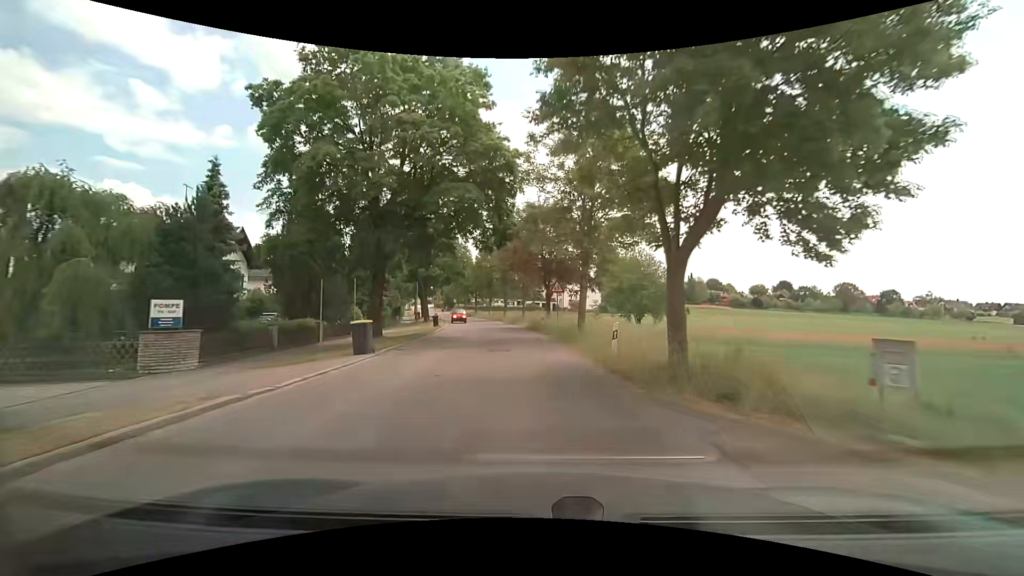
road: unclassified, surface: asphalt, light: Day
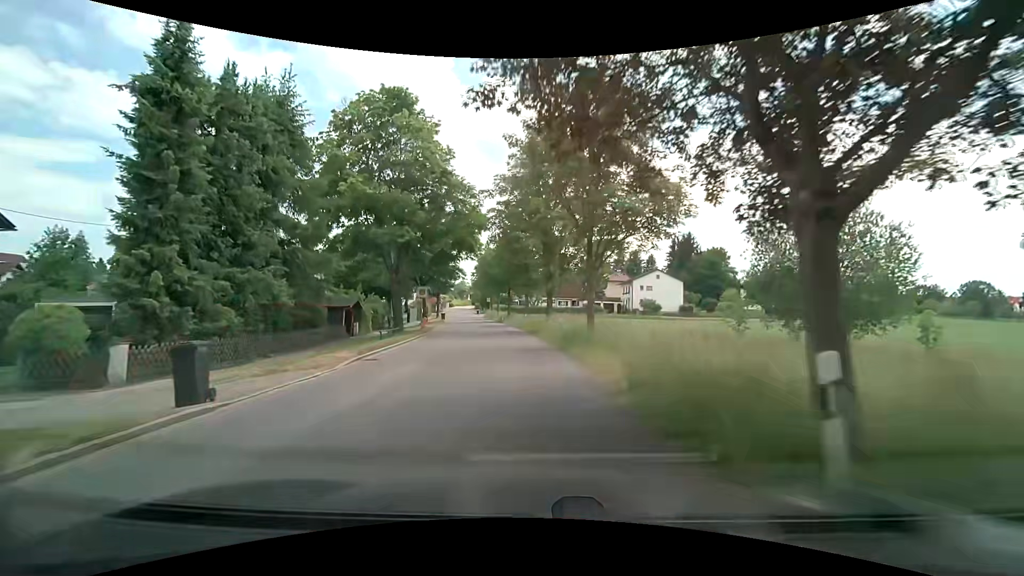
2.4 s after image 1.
(-1.3, +29.5) m; -7°
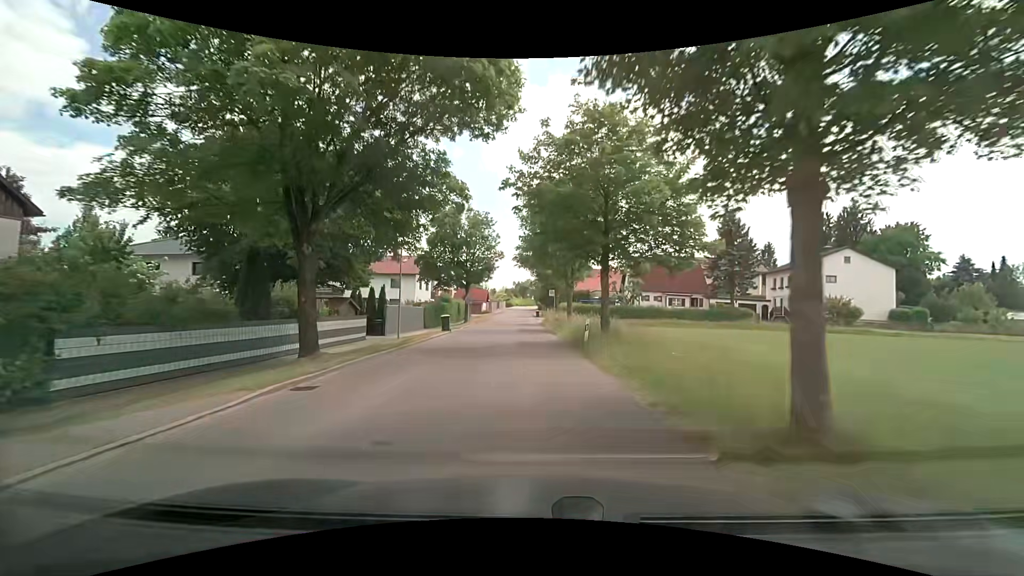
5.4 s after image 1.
(-2.7, +37.9) m; -7°
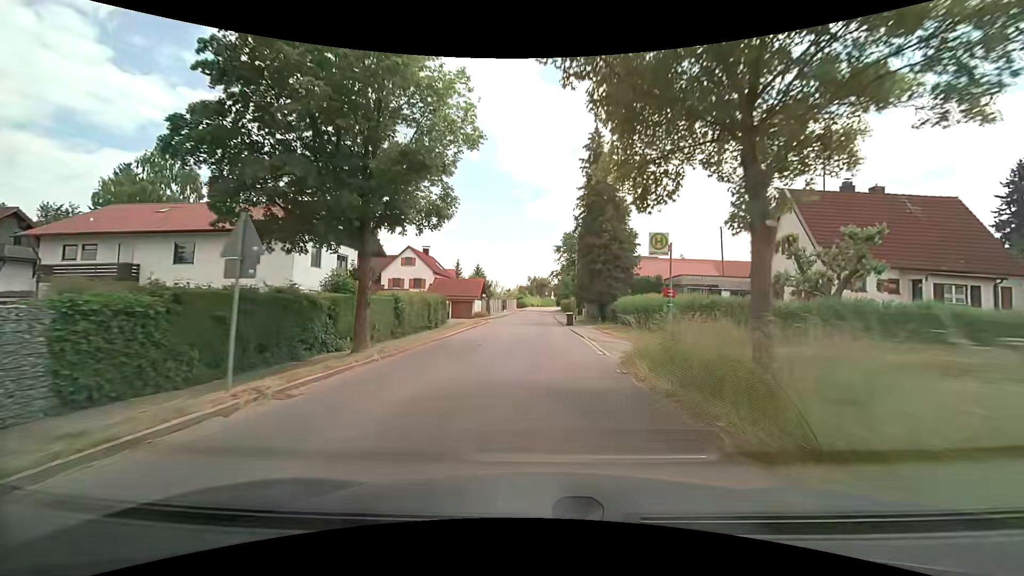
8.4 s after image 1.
(-1.1, +37.8) m; -1°
